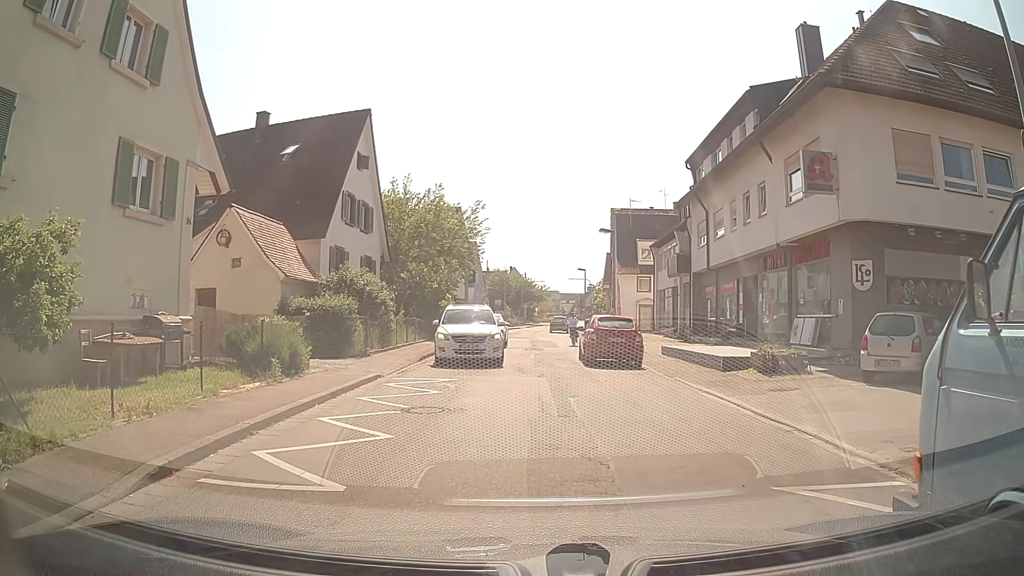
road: tertiary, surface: asphalt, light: Day
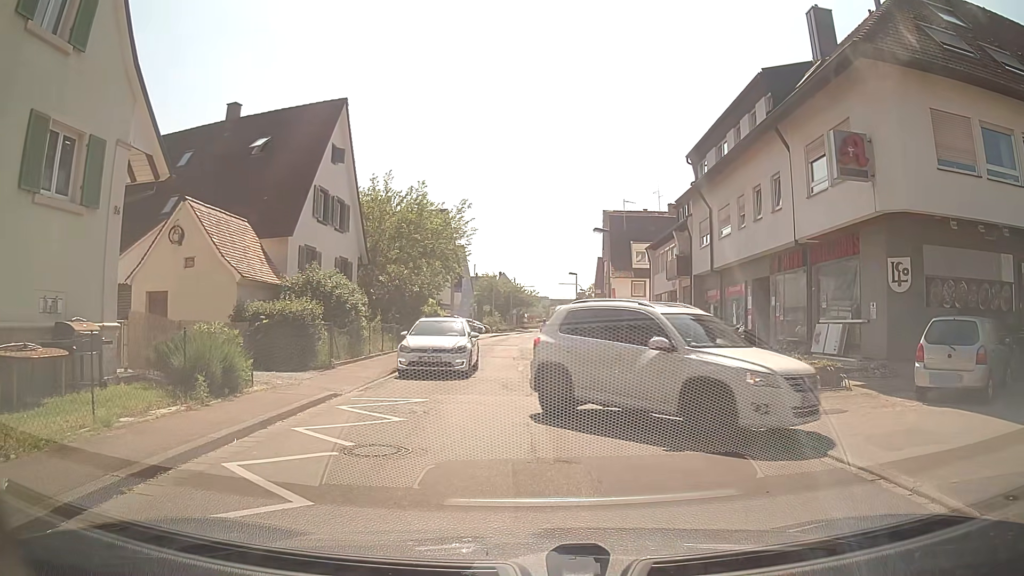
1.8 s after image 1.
(0.0, +2.6) m; +2°
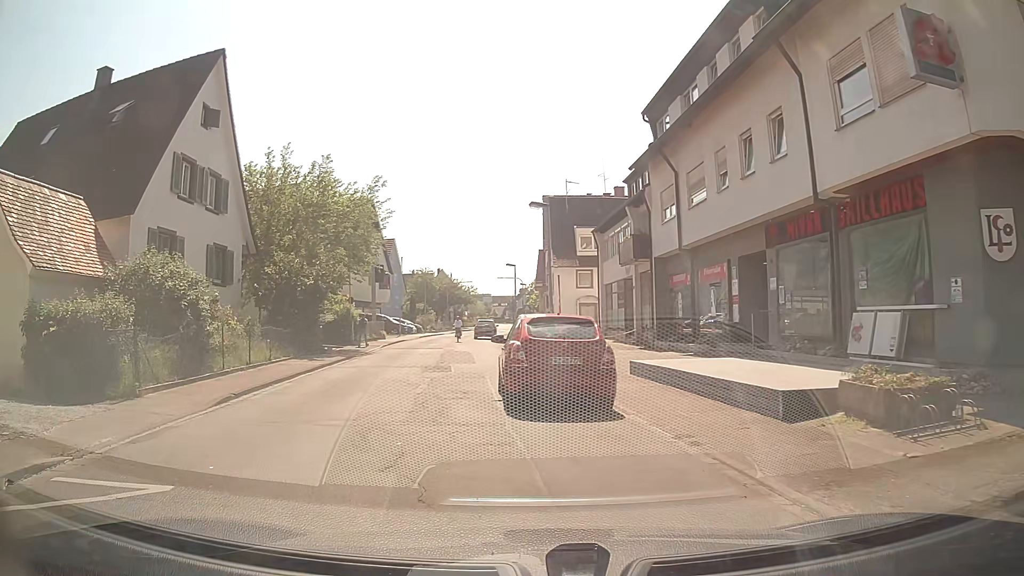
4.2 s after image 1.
(+0.6, +6.7) m; +6°
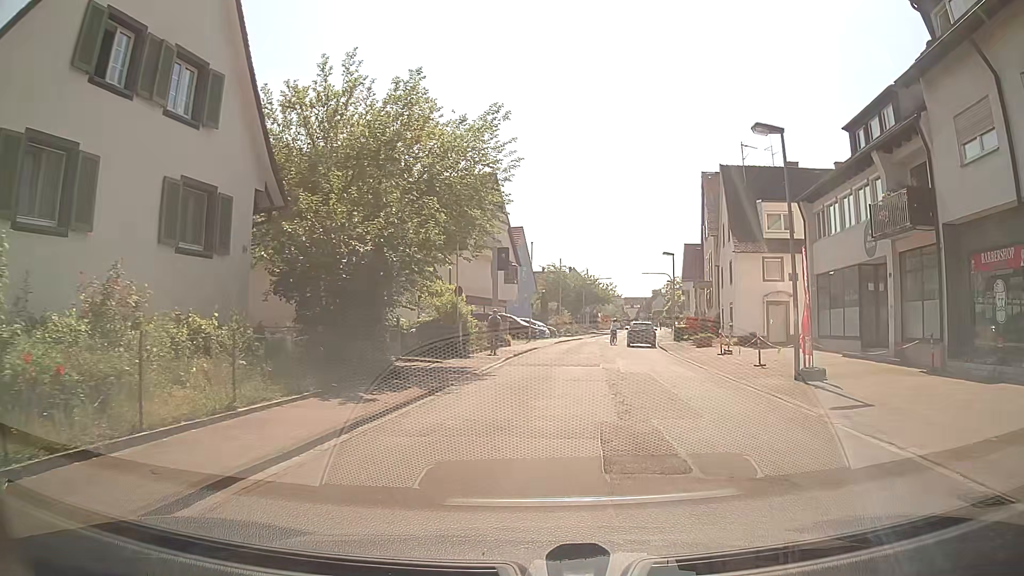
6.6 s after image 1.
(-2.4, +11.9) m; -12°
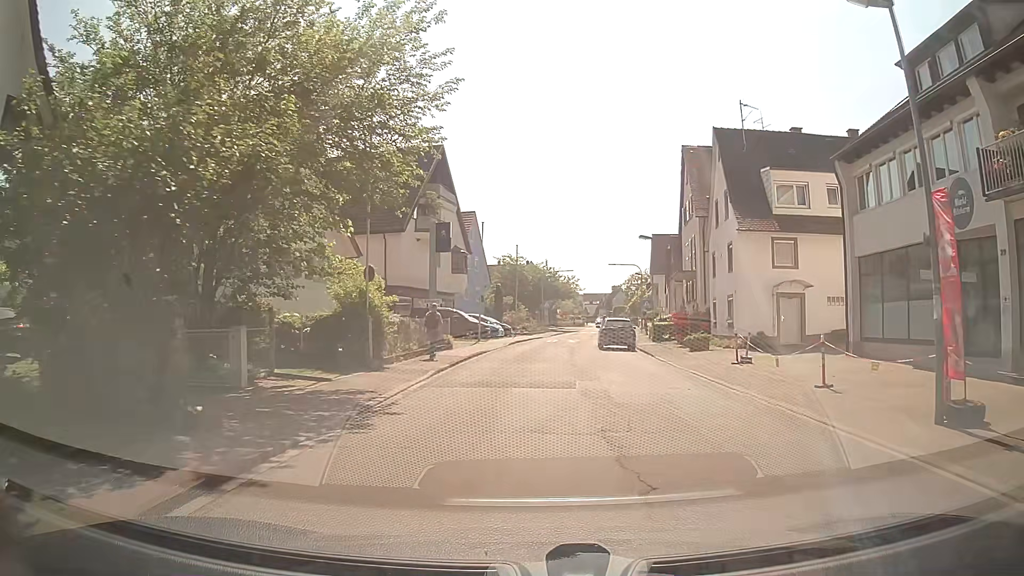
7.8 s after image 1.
(+0.3, +7.7) m; +4°
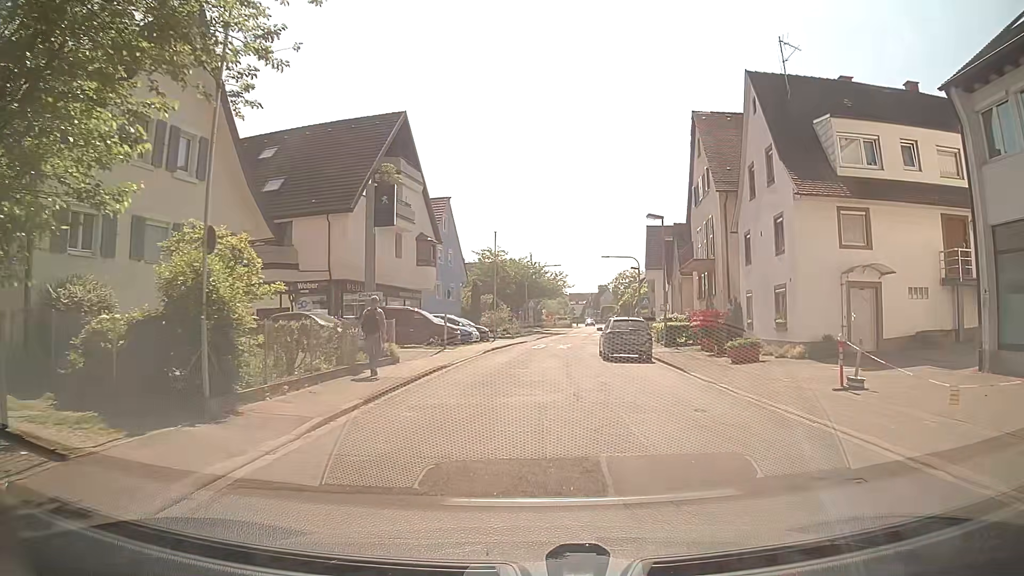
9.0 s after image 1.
(+0.1, +8.1) m; 0°
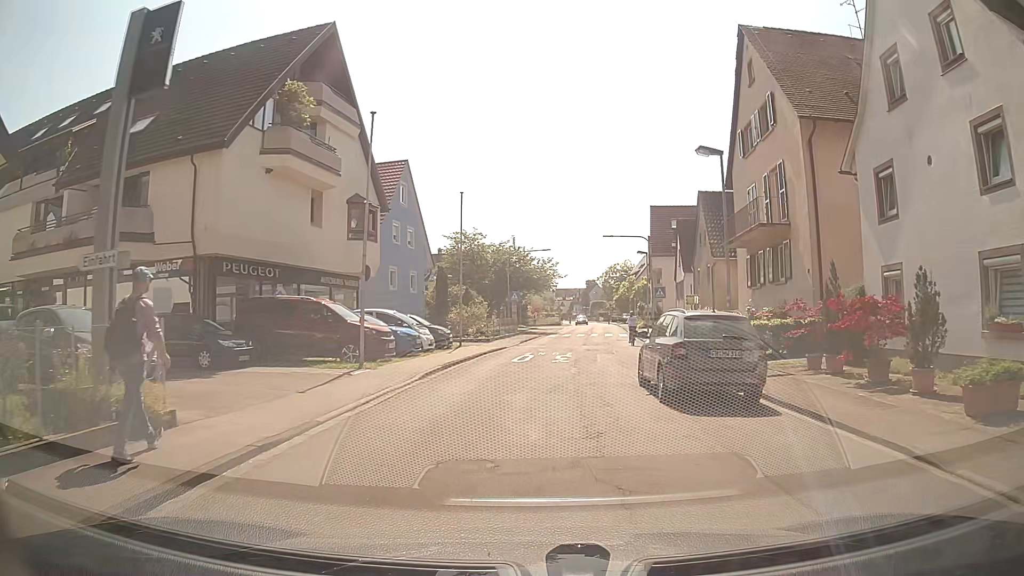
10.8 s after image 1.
(+0.4, +12.2) m; +3°
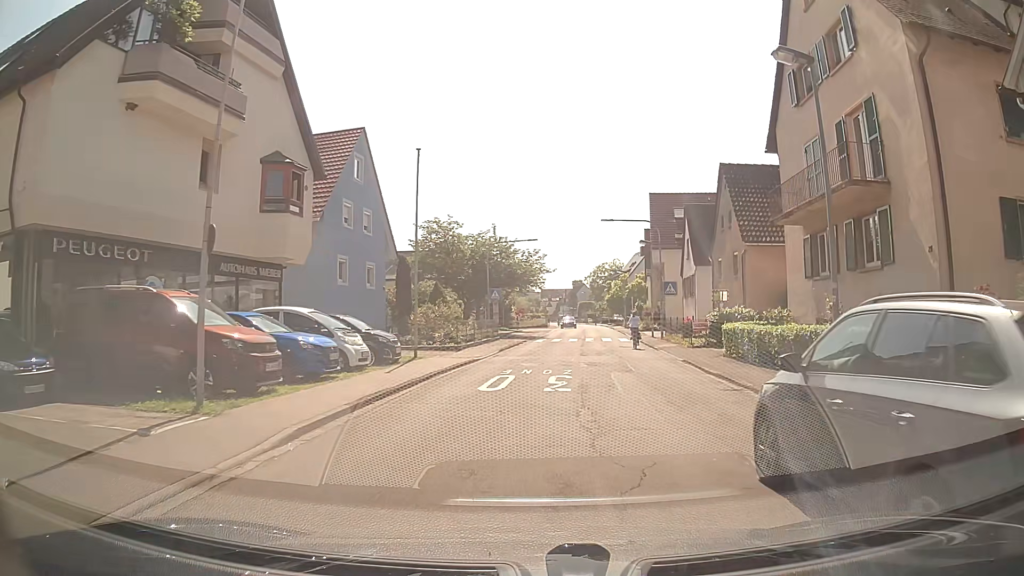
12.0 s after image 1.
(0.0, +7.9) m; -1°
(+1, +10) (+2, +20) (+4, +30) (+5, +40) (+6, +50) (+7, +60) (+6, +70) (+7, +80) (+8, +90) (+9, +99) m
